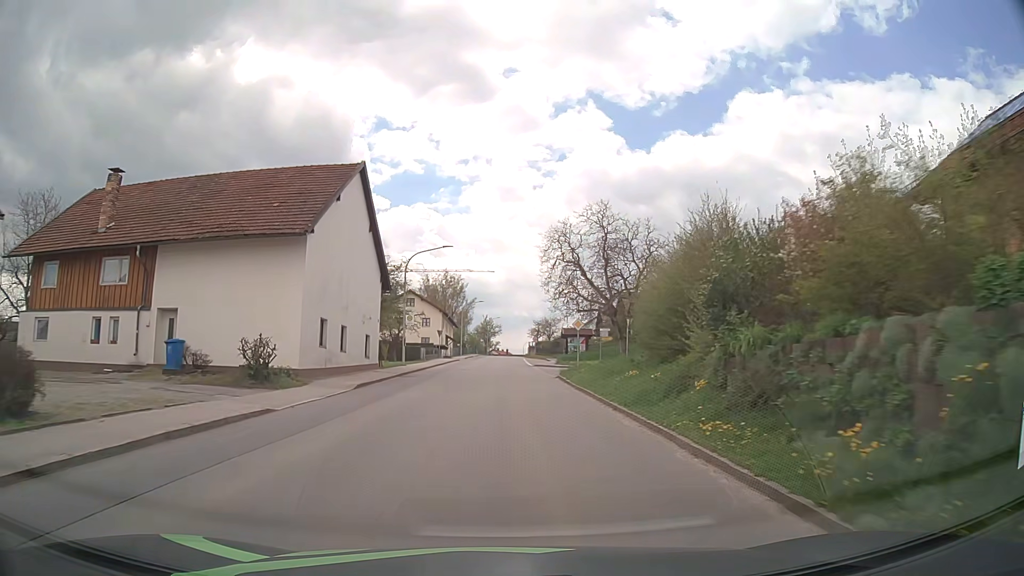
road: tertiary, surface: asphalt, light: Day
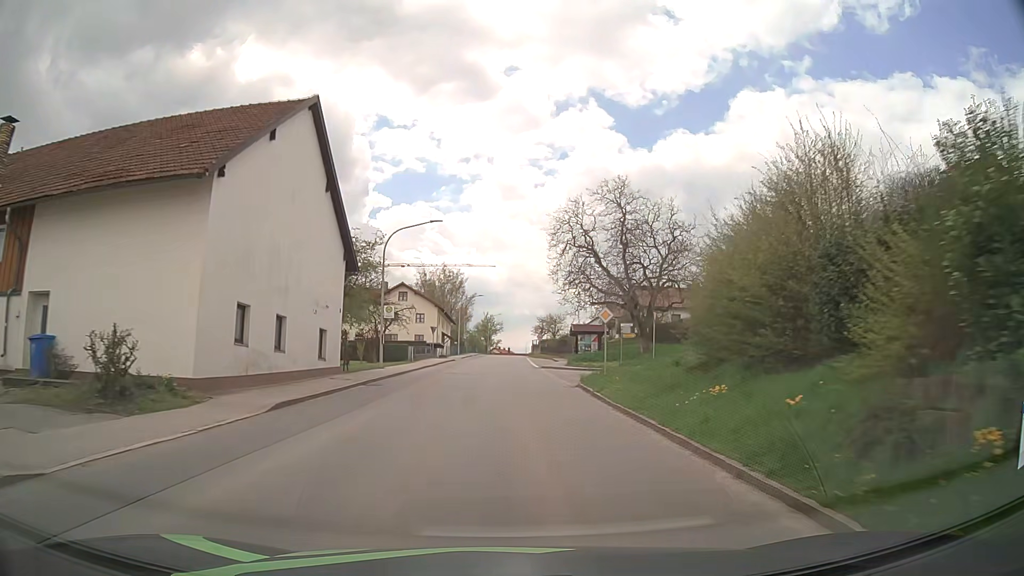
(0.0, +8.0) m; 0°
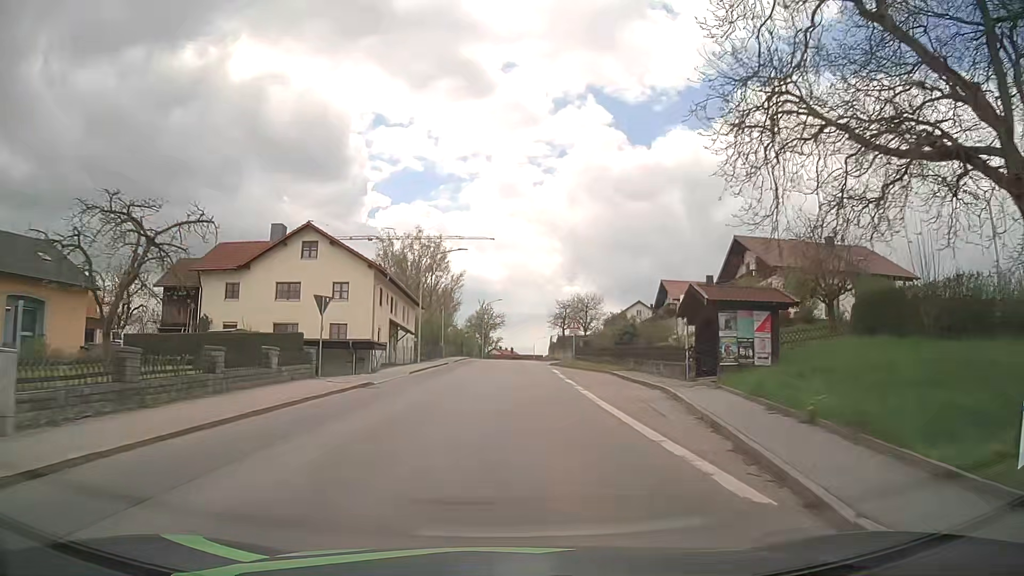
(0.0, +39.6) m; 0°
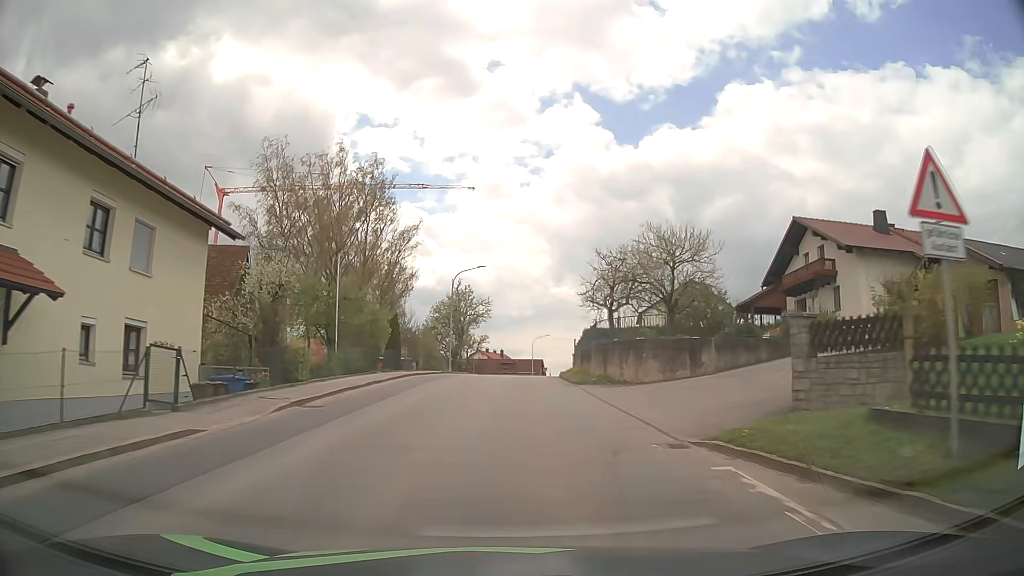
(+0.4, +39.2) m; +1°
(0, +10) (0, +20) (0, +30) (+1, +40) (+2, +50) (+3, +60) (+4, +70) (+5, +80) (+7, +90) (+9, +99) m
